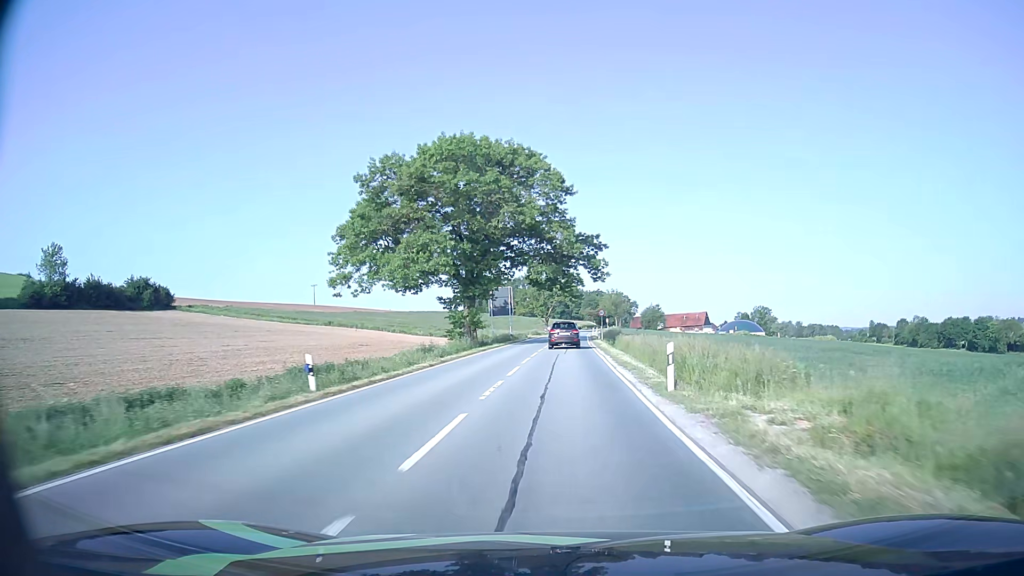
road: secondary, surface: asphalt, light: Day
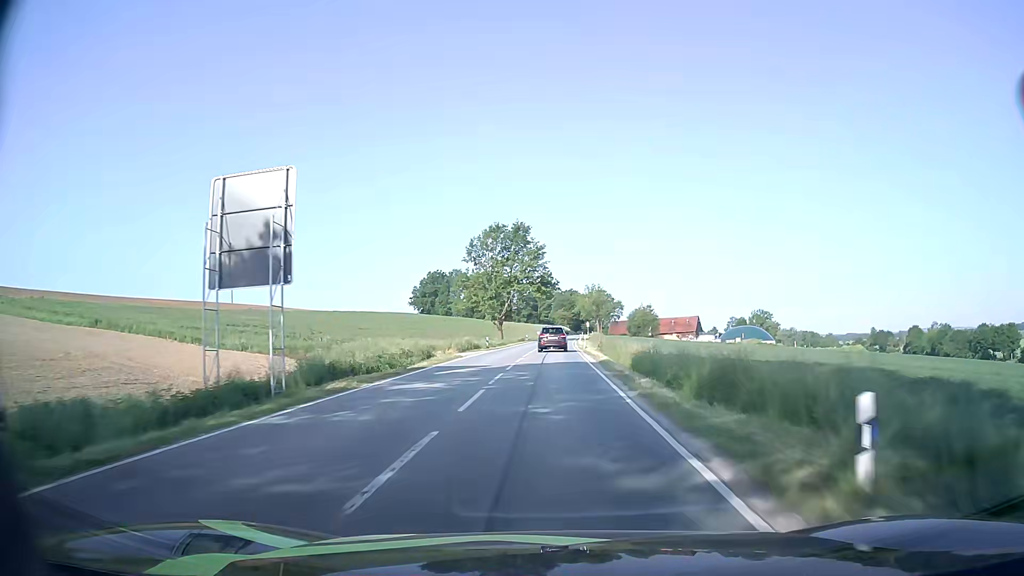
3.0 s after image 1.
(+1.9, +55.4) m; +3°
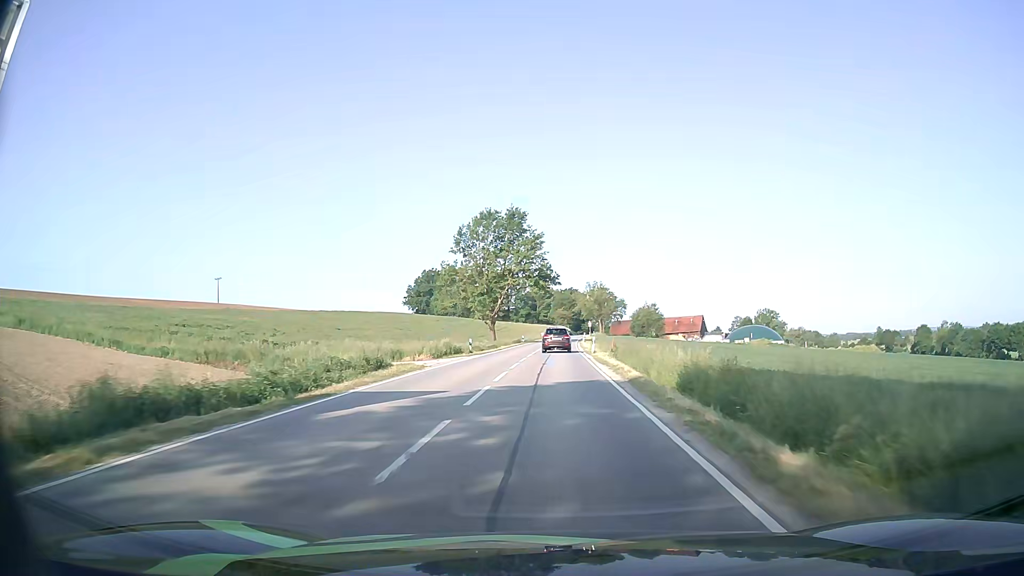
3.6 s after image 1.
(0.0, +11.0) m; 0°
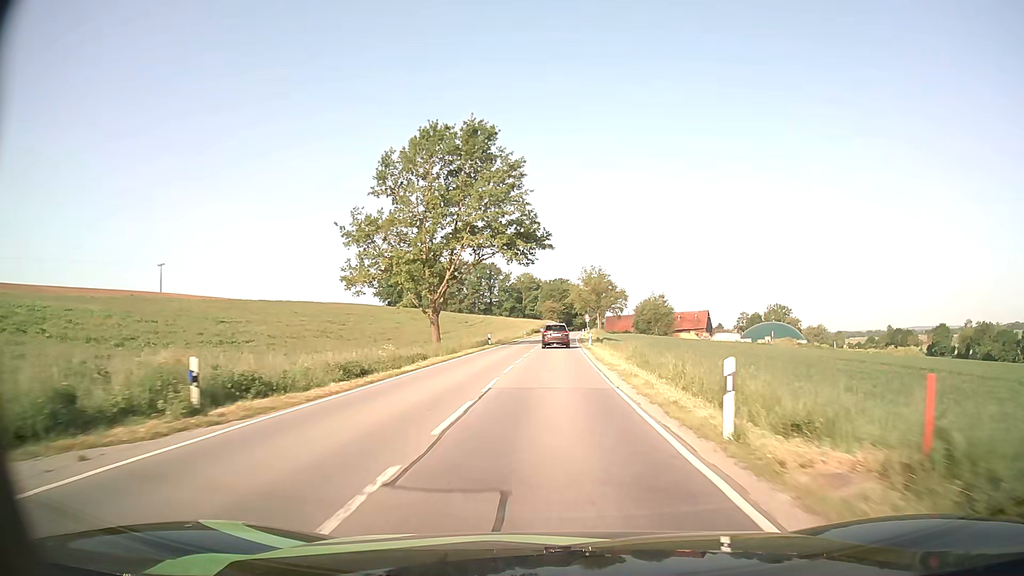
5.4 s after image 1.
(+0.2, +33.3) m; +1°
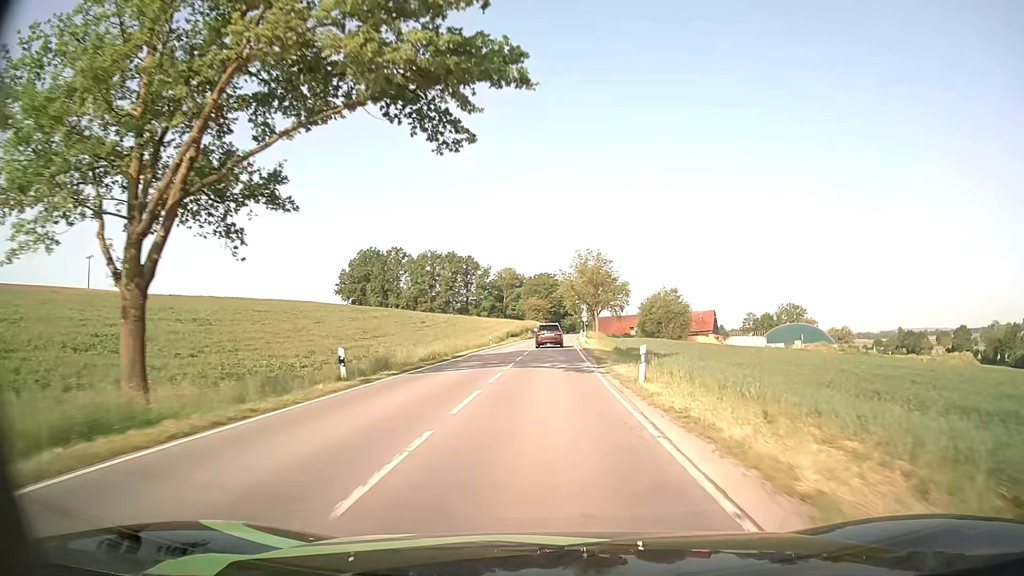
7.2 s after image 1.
(+0.4, +33.7) m; +1°
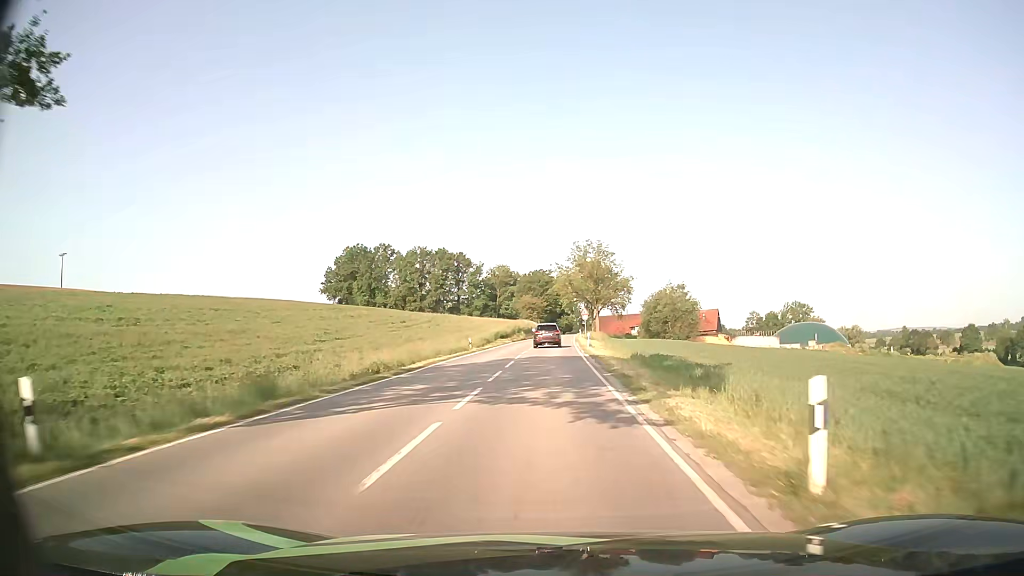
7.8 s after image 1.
(+0.1, +11.3) m; 0°
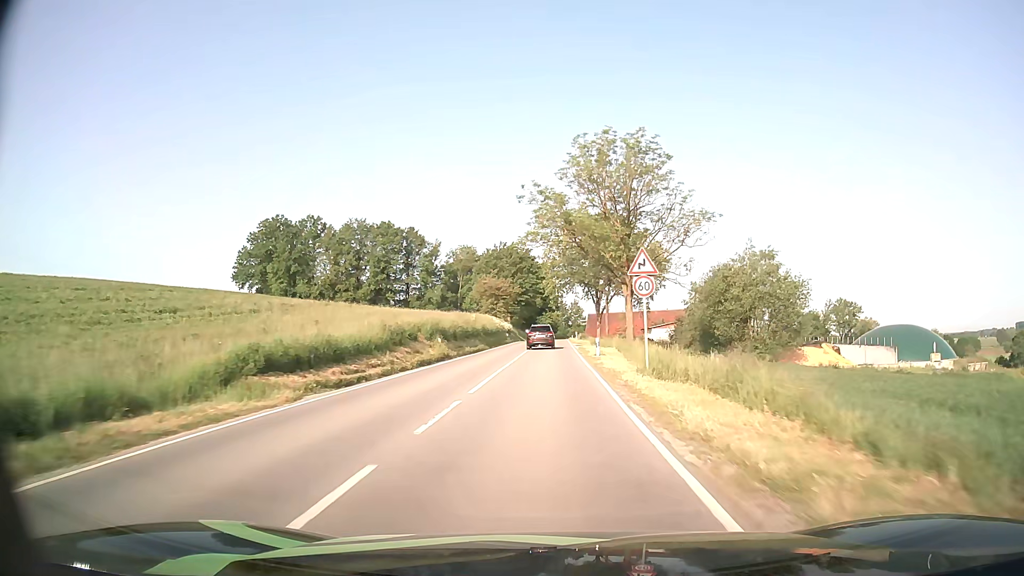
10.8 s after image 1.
(+0.7, +56.6) m; +1°
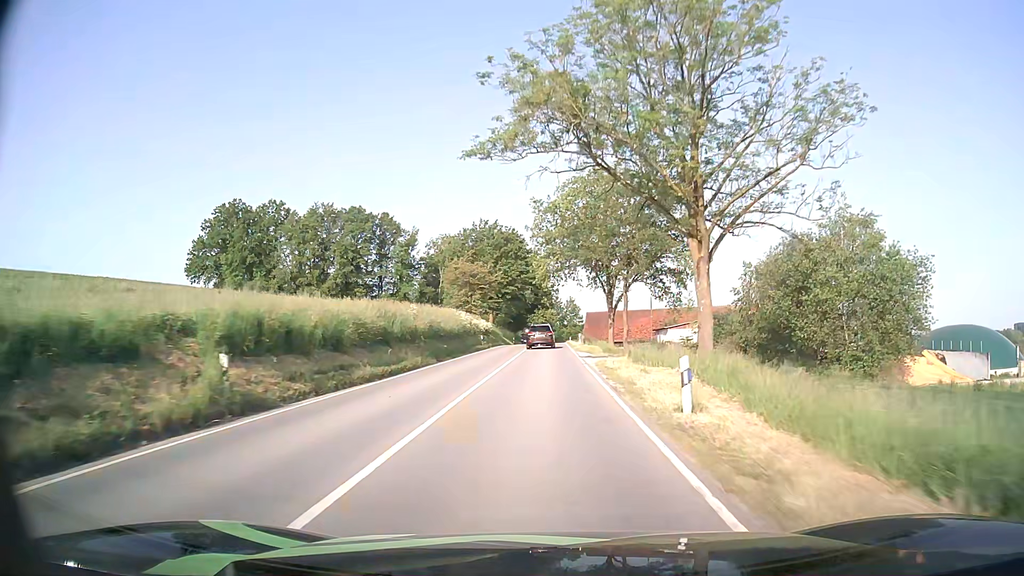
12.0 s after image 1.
(+0.1, +22.1) m; +1°
(0, +10) (0, +20) (0, +30) (0, +40) (0, +50) (0, +60) (0, +70) (0, +80) (0, +90) (0, +100) m
